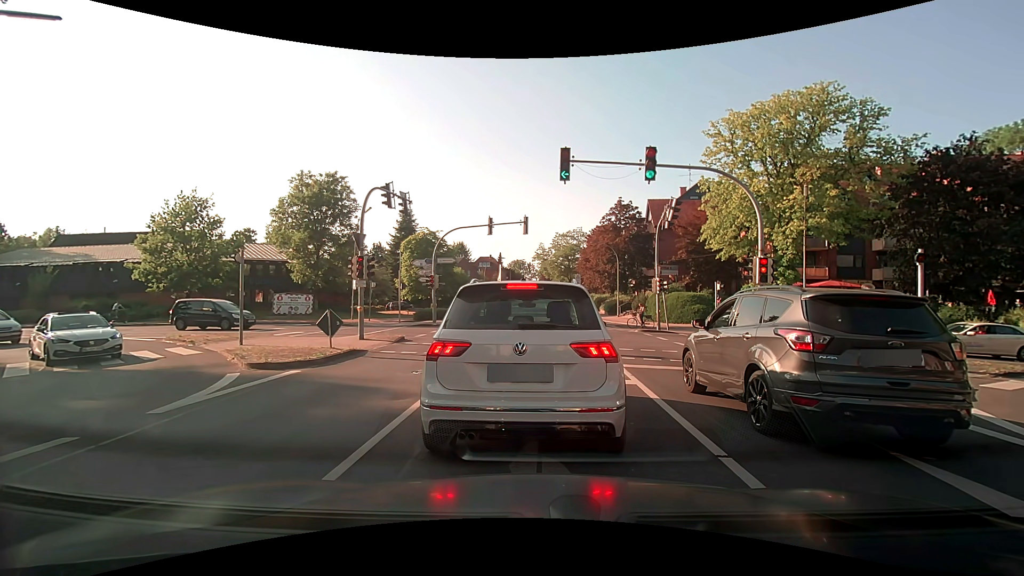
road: secondary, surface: asphalt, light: Day
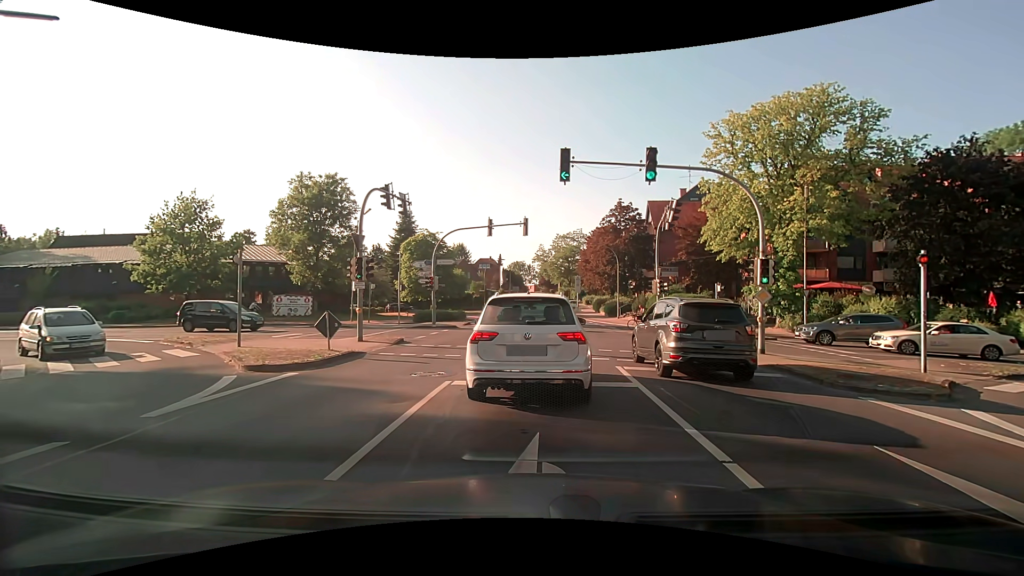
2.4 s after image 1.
(0.0, +0.1) m; 0°
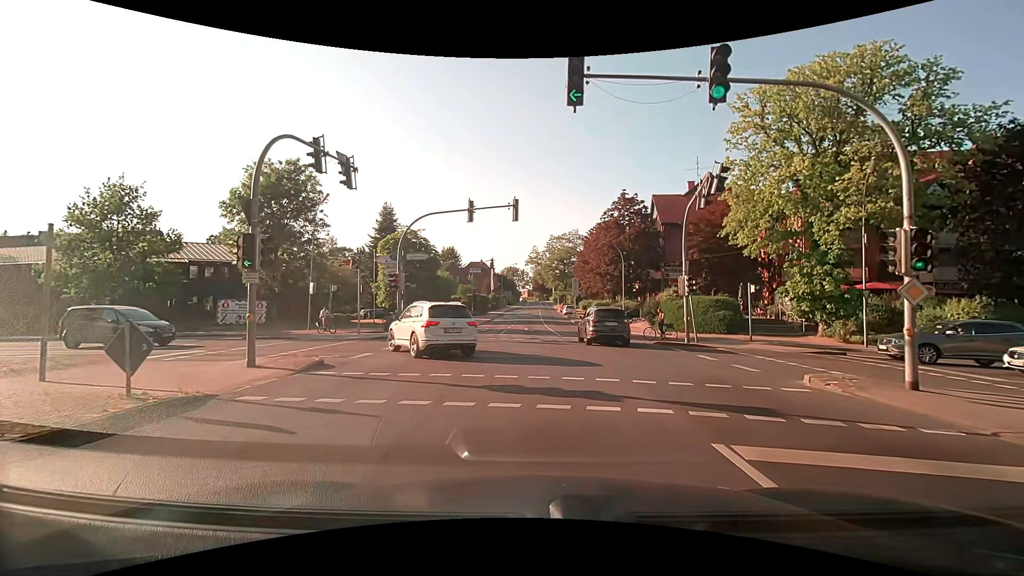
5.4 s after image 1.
(+0.1, +7.3) m; +2°
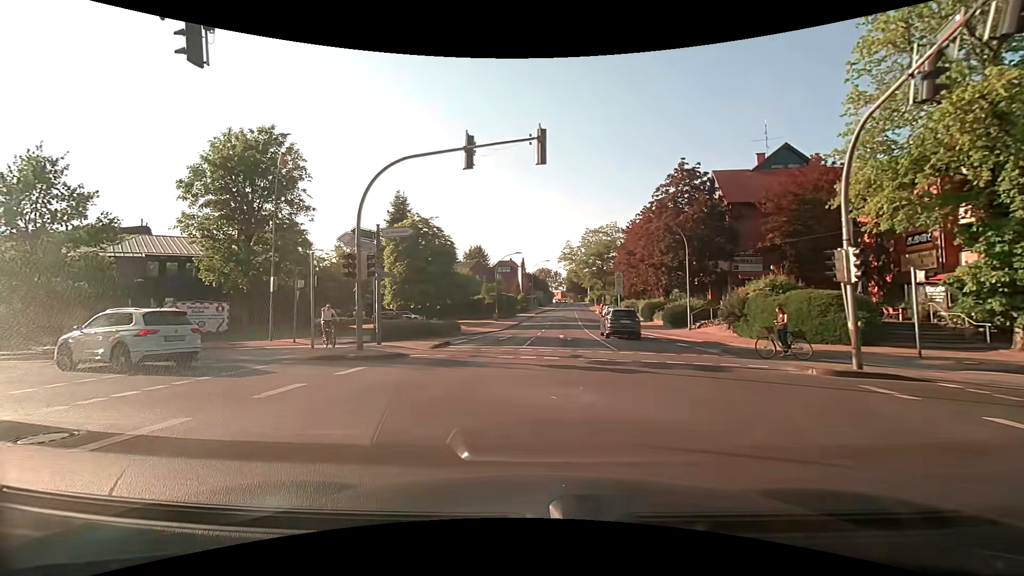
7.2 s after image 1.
(-0.2, +10.0) m; -4°
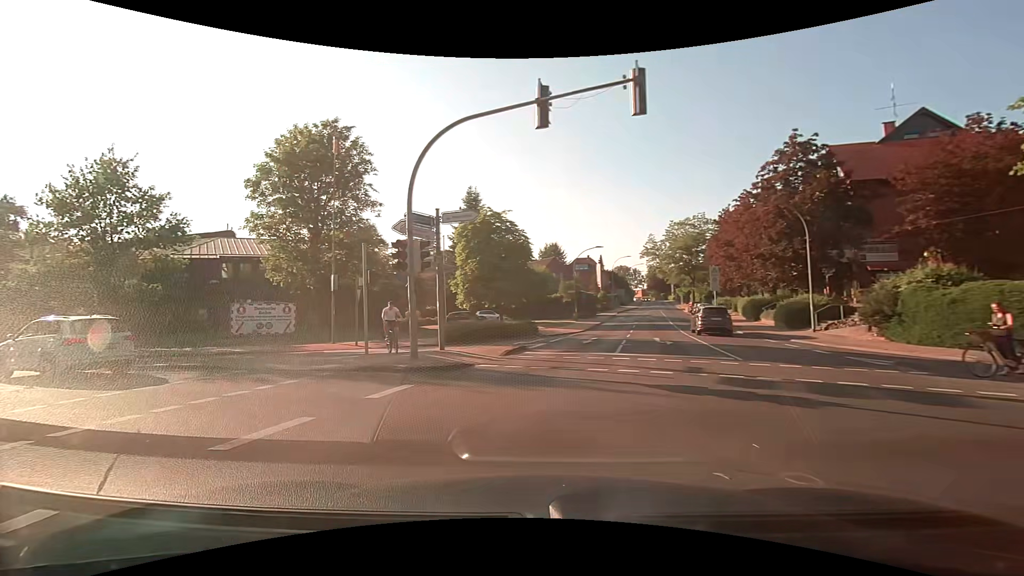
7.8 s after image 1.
(-0.3, +3.5) m; -10°
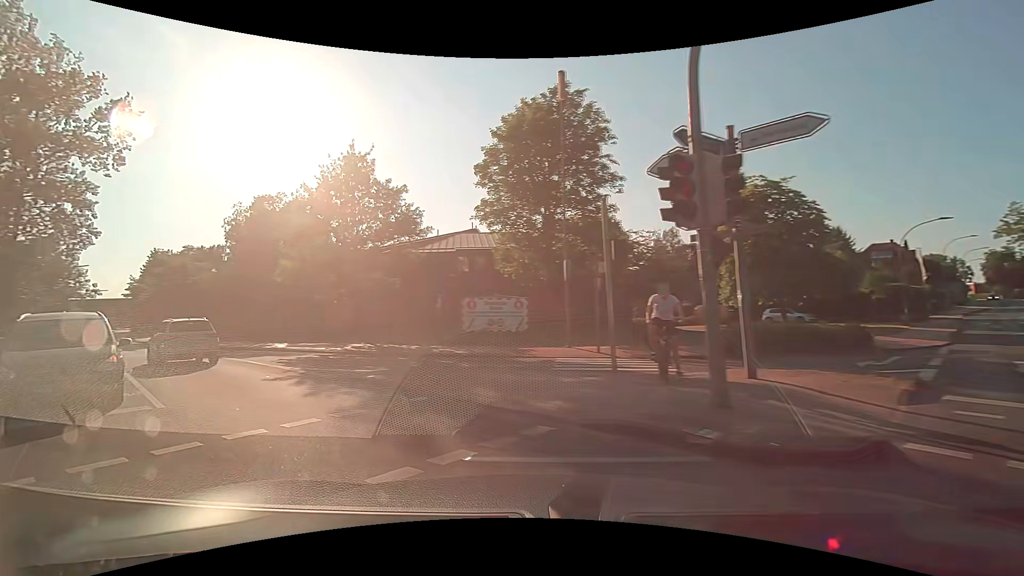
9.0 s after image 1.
(-1.4, +6.6) m; -27°
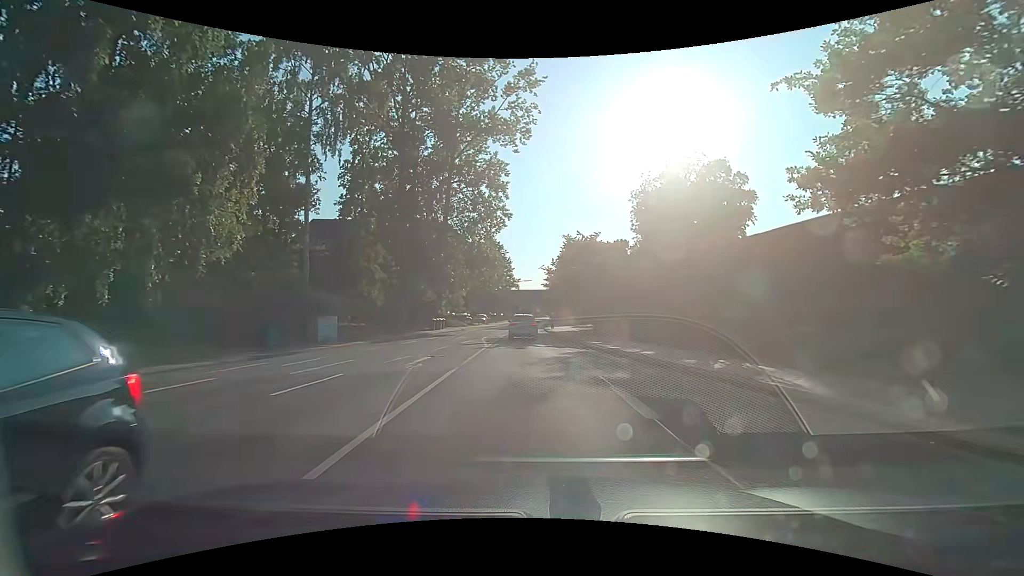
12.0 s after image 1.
(-9.9, +16.7) m; -42°
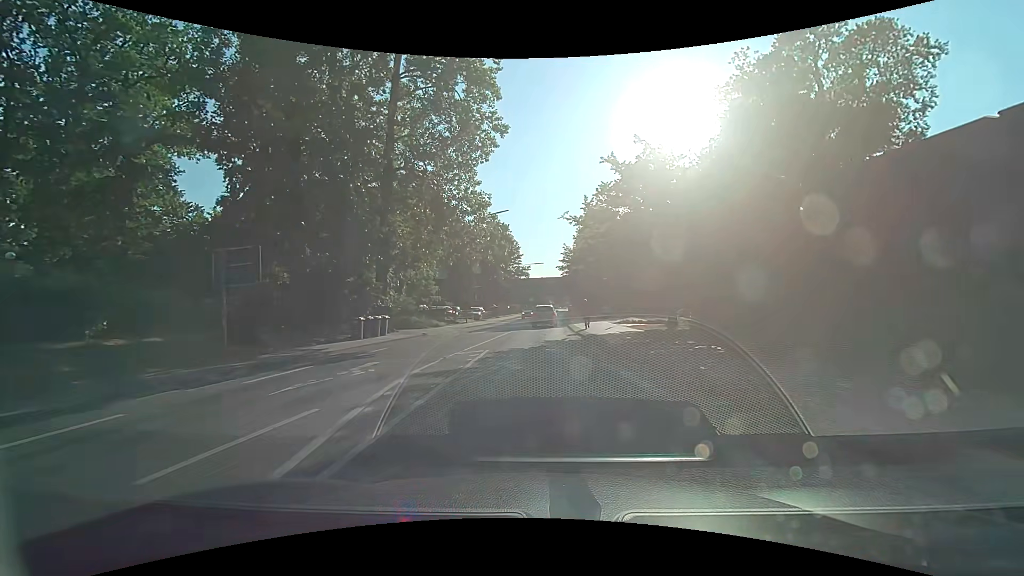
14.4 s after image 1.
(-0.4, +23.4) m; -1°
(0, +10) (0, +20) (0, +30) (0, +40) (+1, +50) (+1, +60) (+2, +70) (+2, +80) (+3, +90) (+4, +100) m
